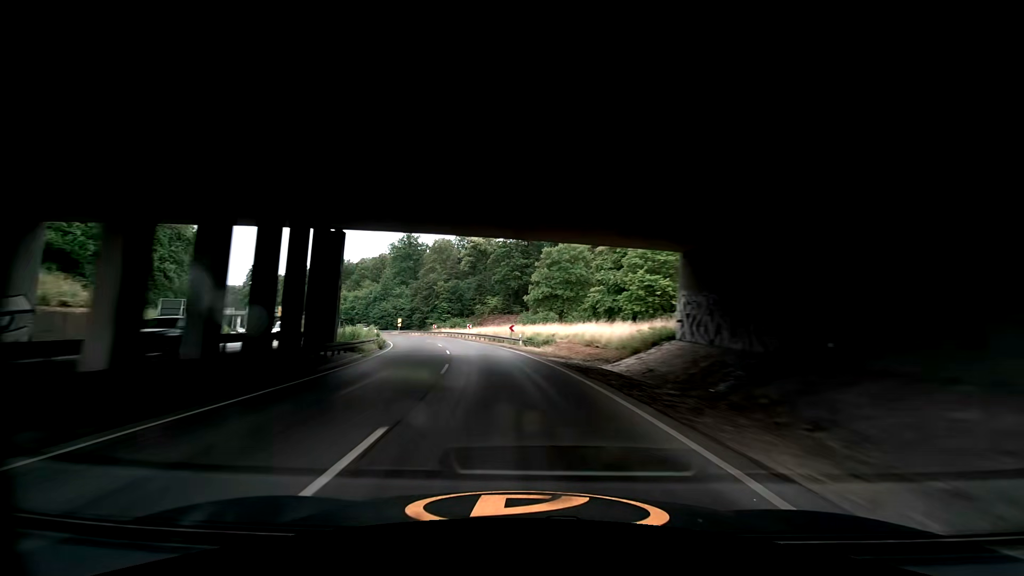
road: trunk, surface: asphalt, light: Day
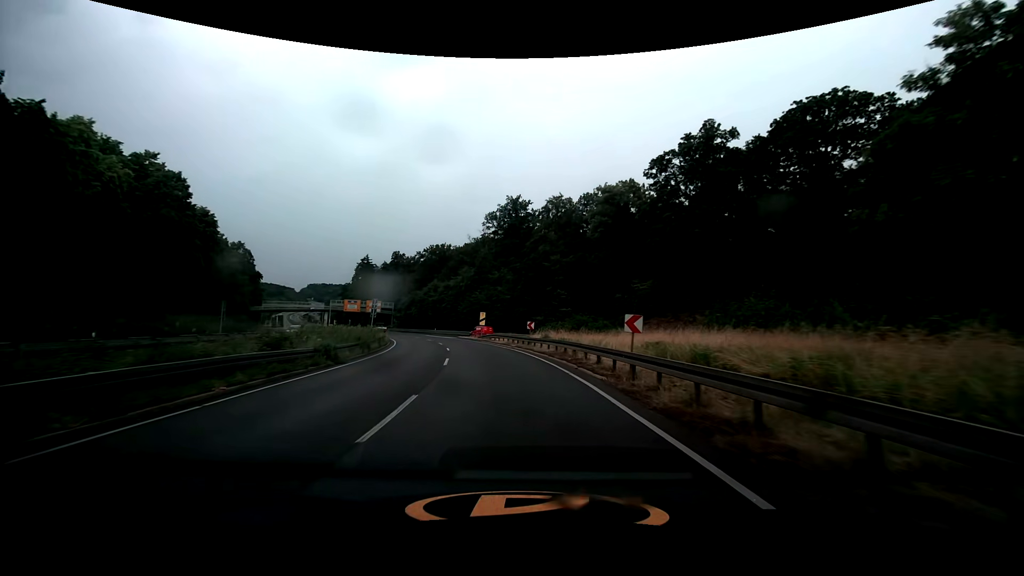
(-5.6, +44.7) m; -15°
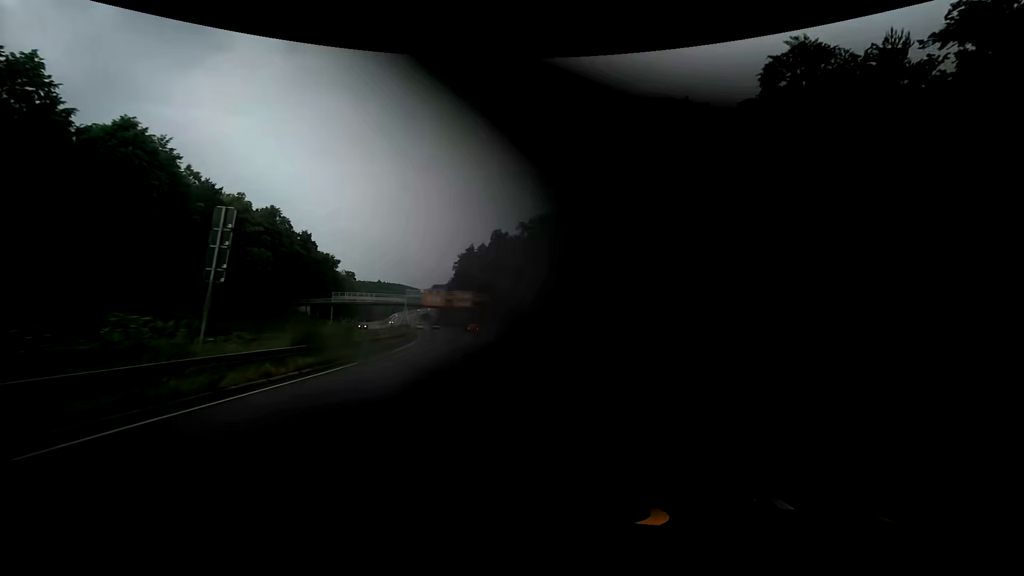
(-5.5, +44.9) m; -14°
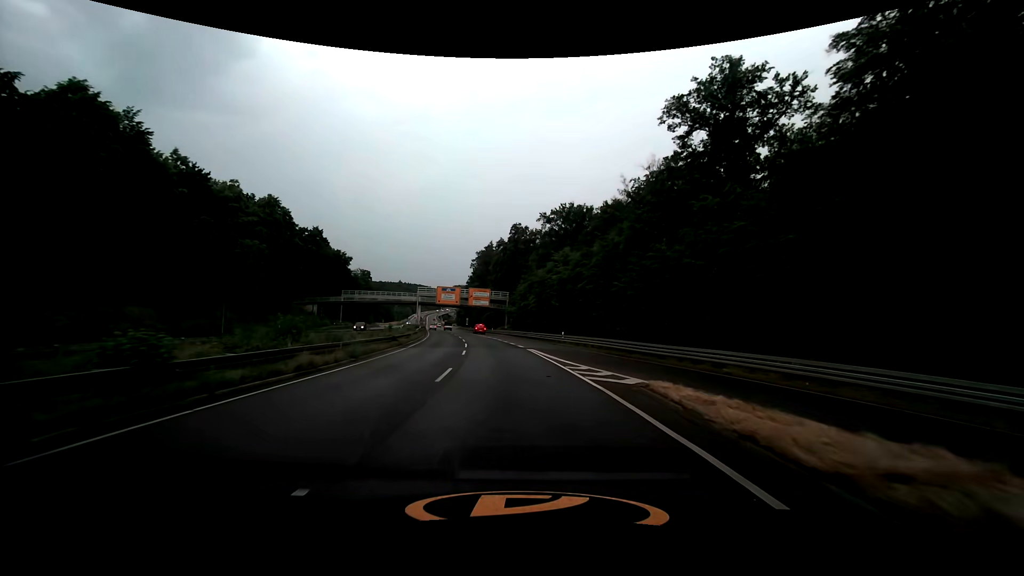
(-0.2, +9.1) m; -2°
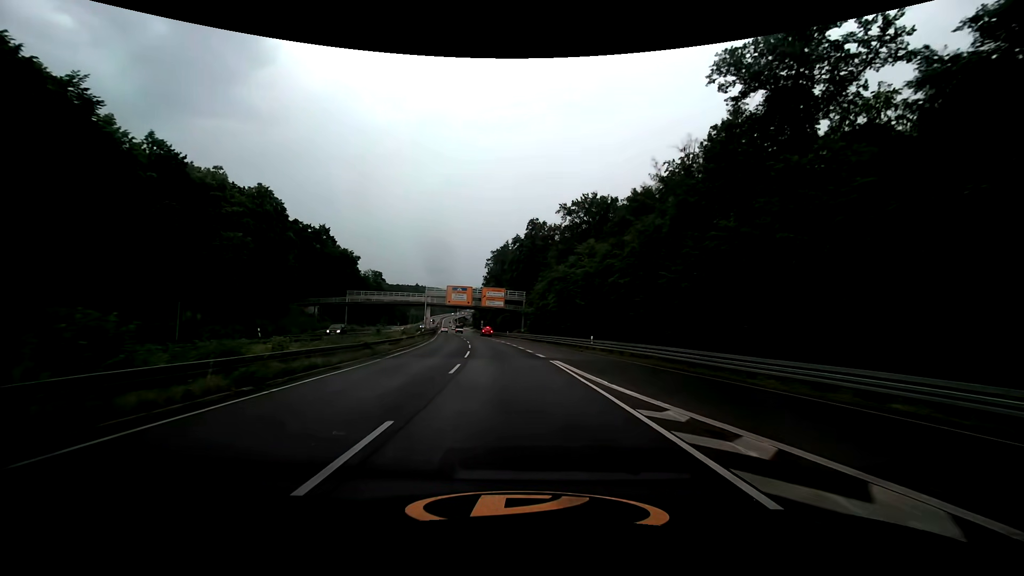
(-0.2, +9.1) m; -2°
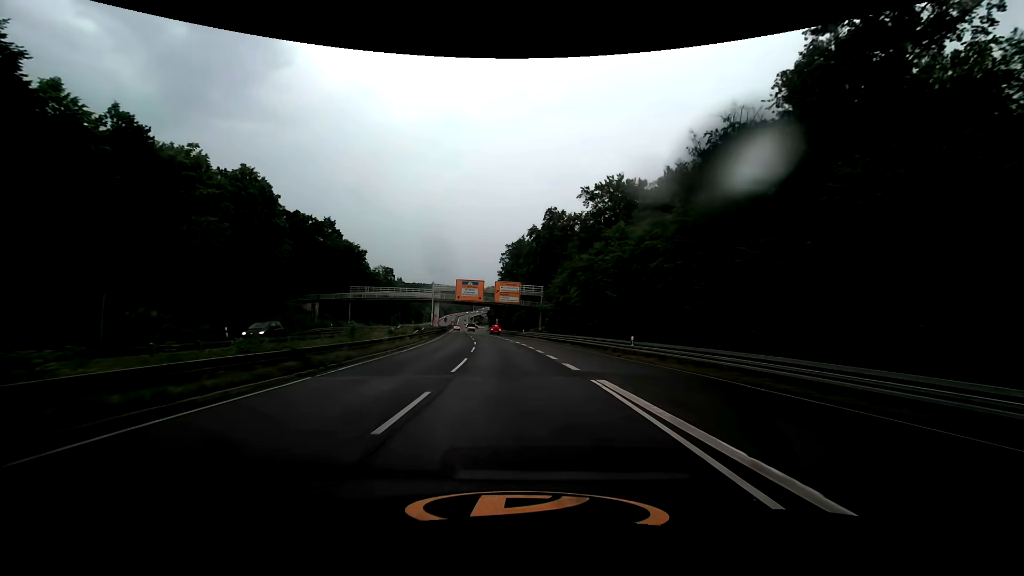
(-0.1, +9.0) m; -2°
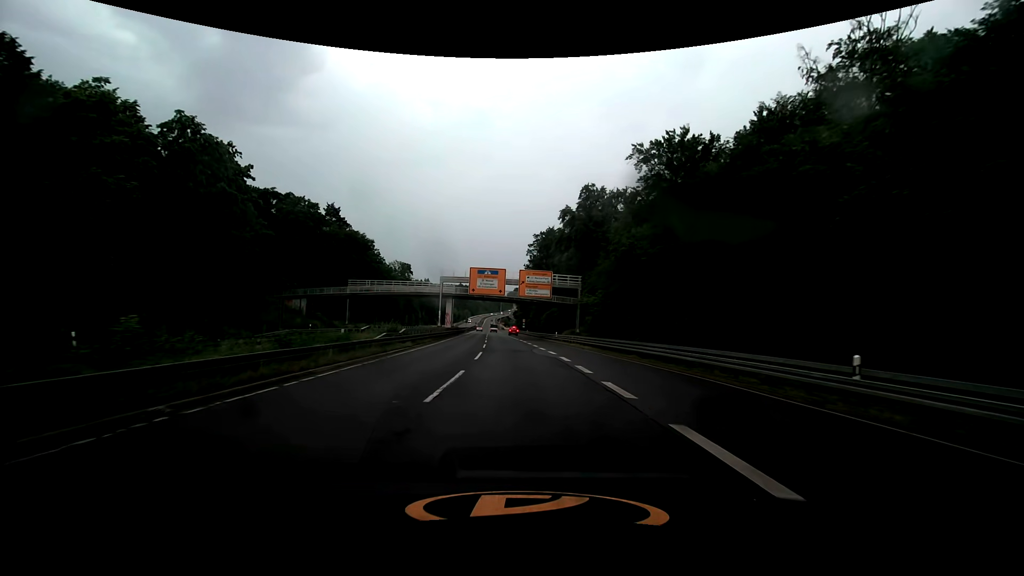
(-0.6, +18.0) m; -3°
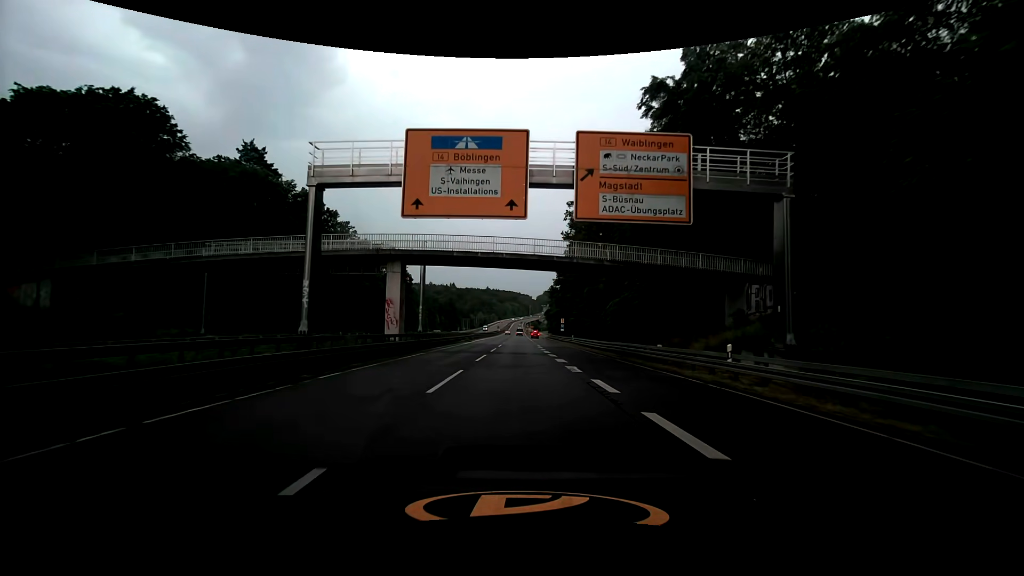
(-1.7, +46.8) m; -3°
(0, +10) (0, +20) (0, +30) (-1, +40) (-1, +50) (-1, +60) (-1, +70) (-1, +80) (-1, +90) (-2, +100) m
